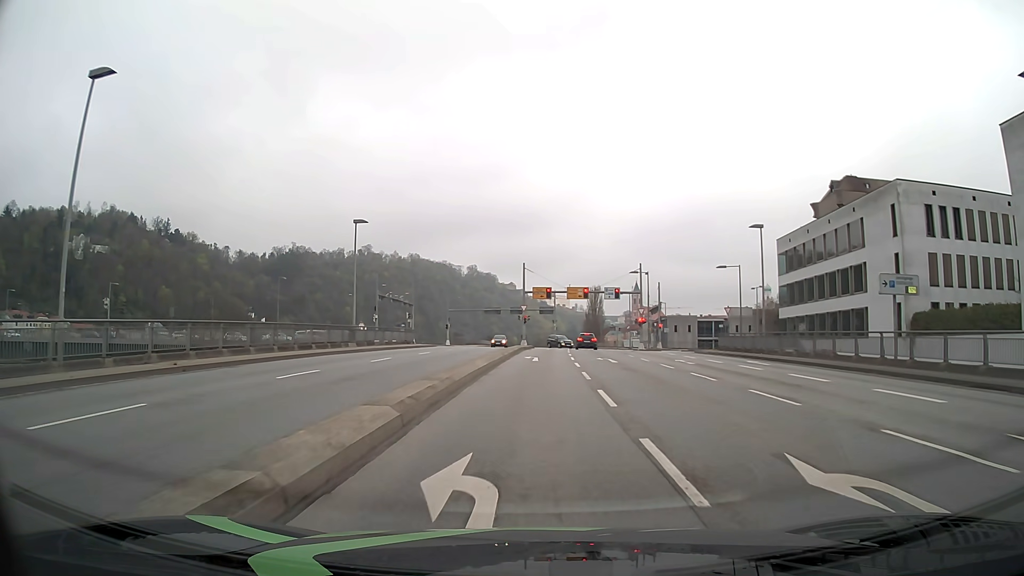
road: primary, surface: asphalt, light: Day
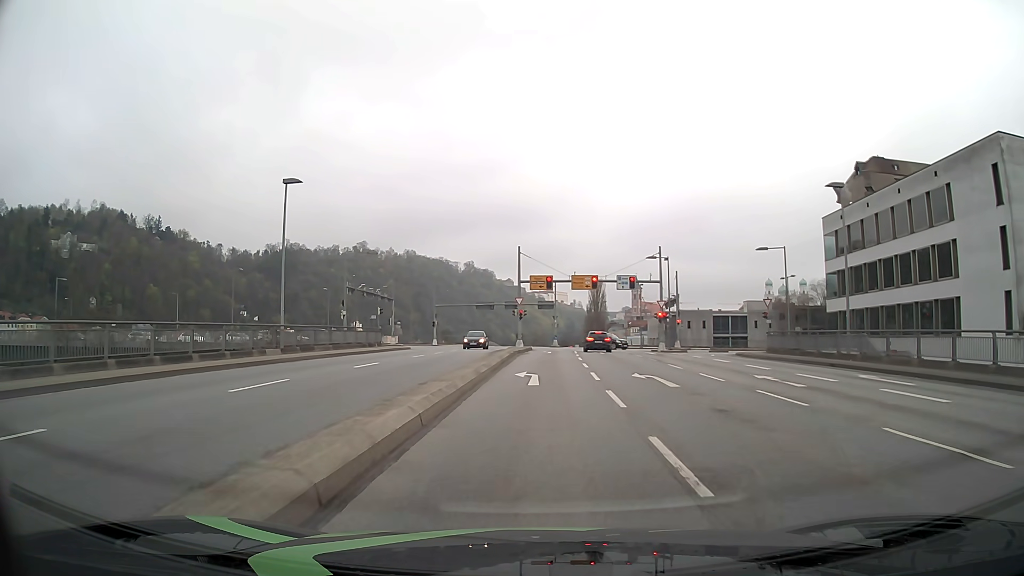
(+0.1, +11.9) m; +1°
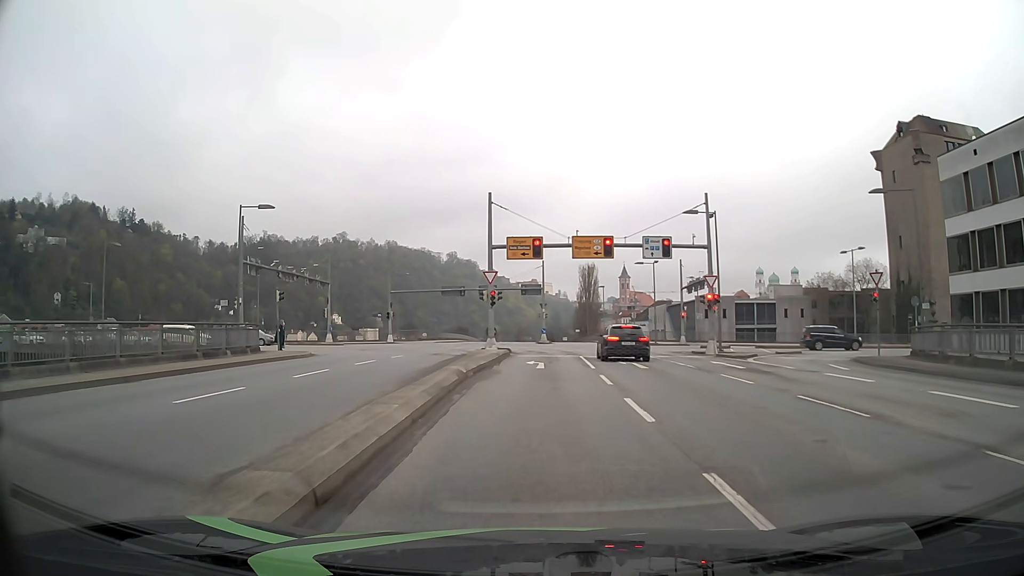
(+0.1, +20.0) m; +1°
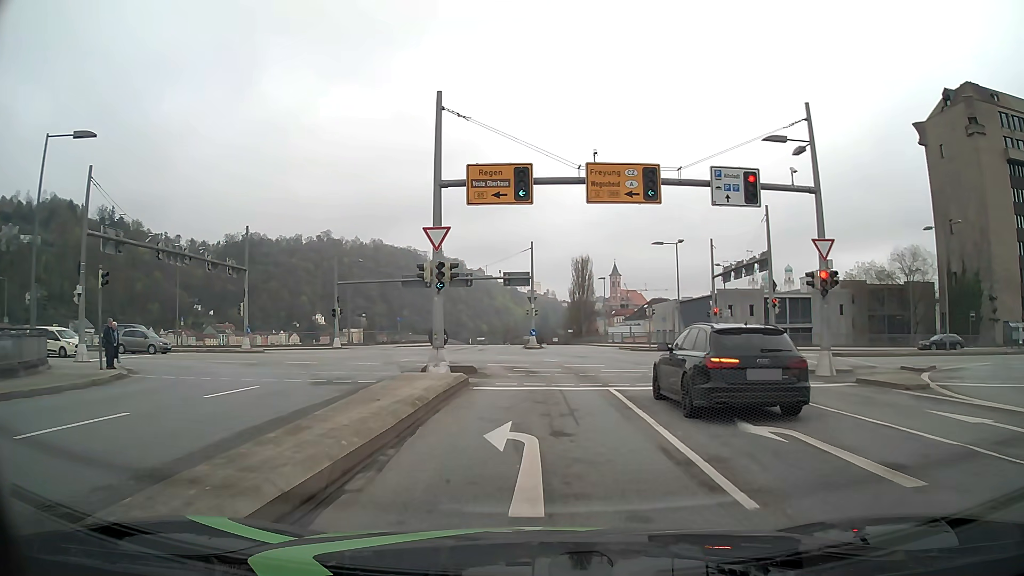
(+0.1, +16.1) m; +1°
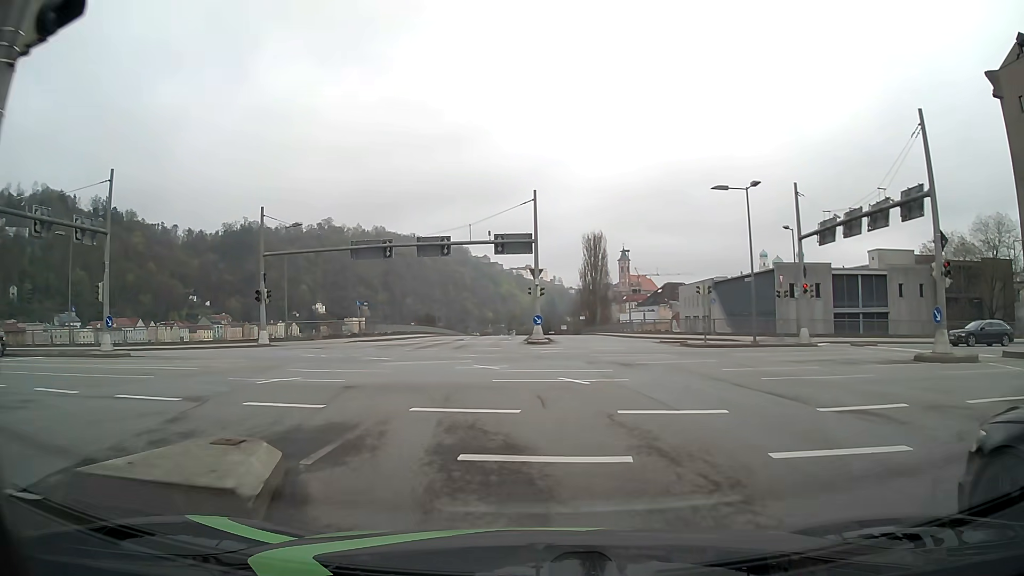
(+0.2, +17.2) m; 0°
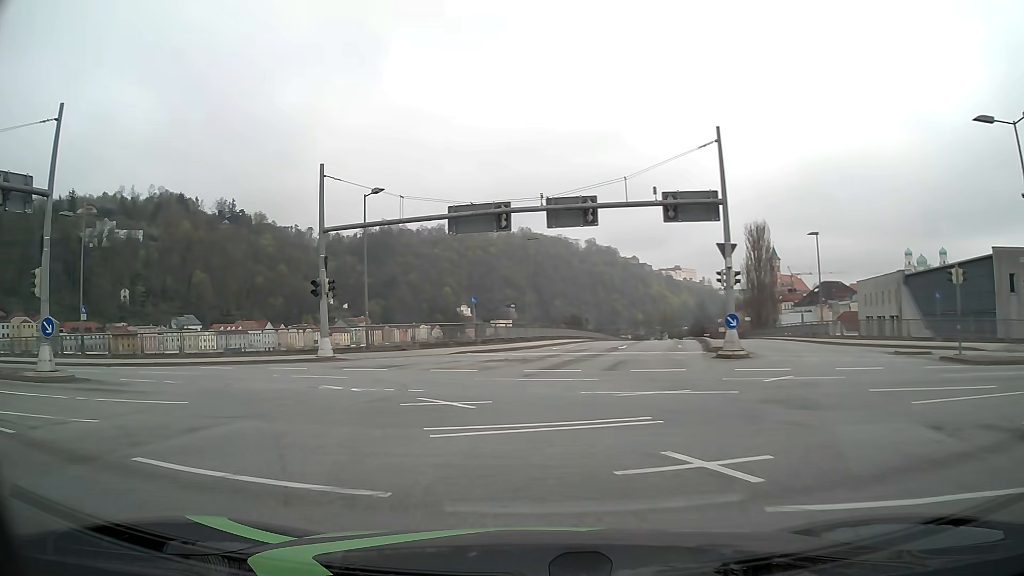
(-1.3, +13.2) m; -13°
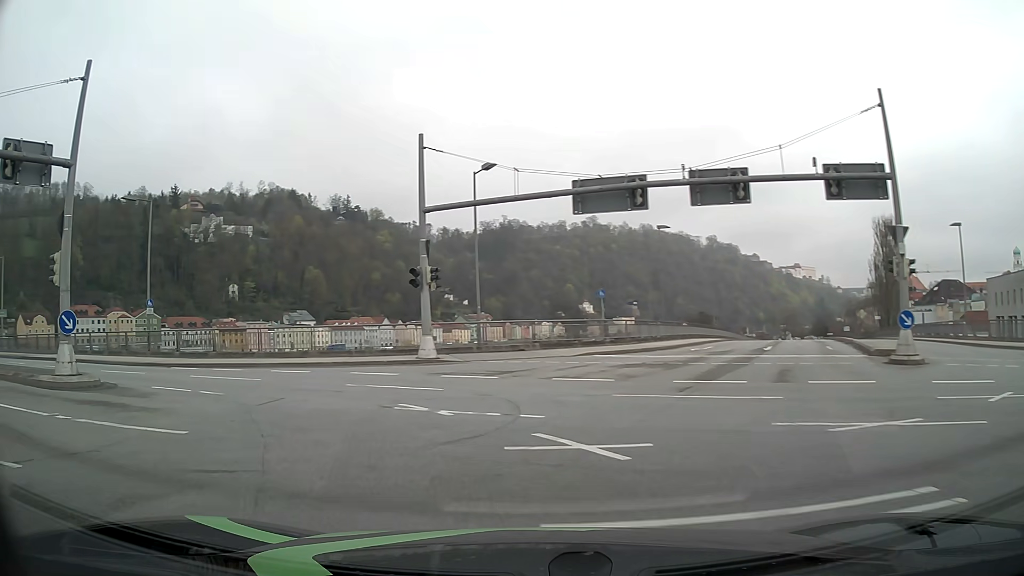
(-0.3, +4.4) m; -10°
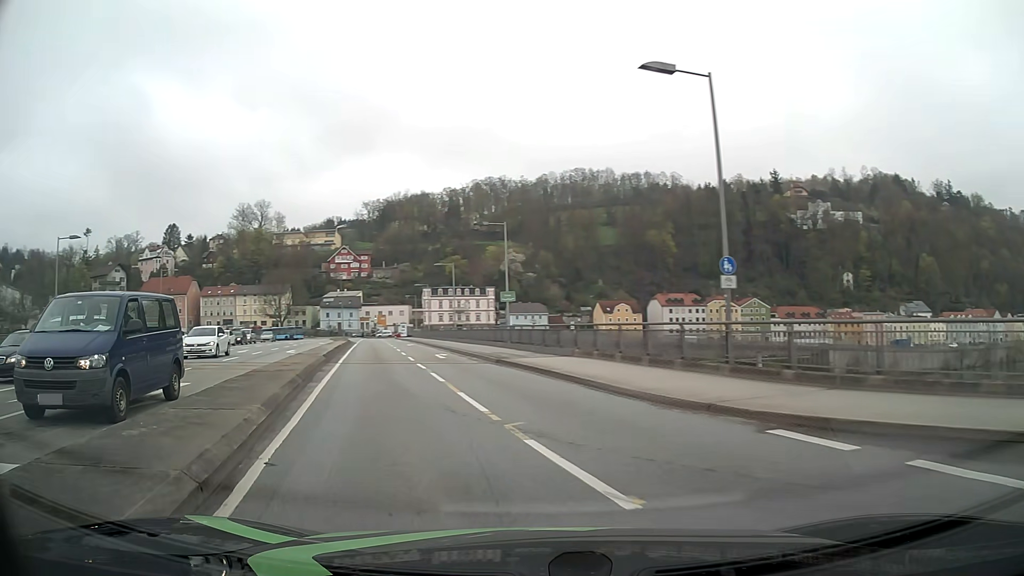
(-7.4, +15.4) m; -53°
(-2, +10) (-4, +20) (-6, +29) (-9, +39) (-11, +49) (-14, +58) (-16, +68) (-19, +78) (-22, +87) (-25, +97) m
